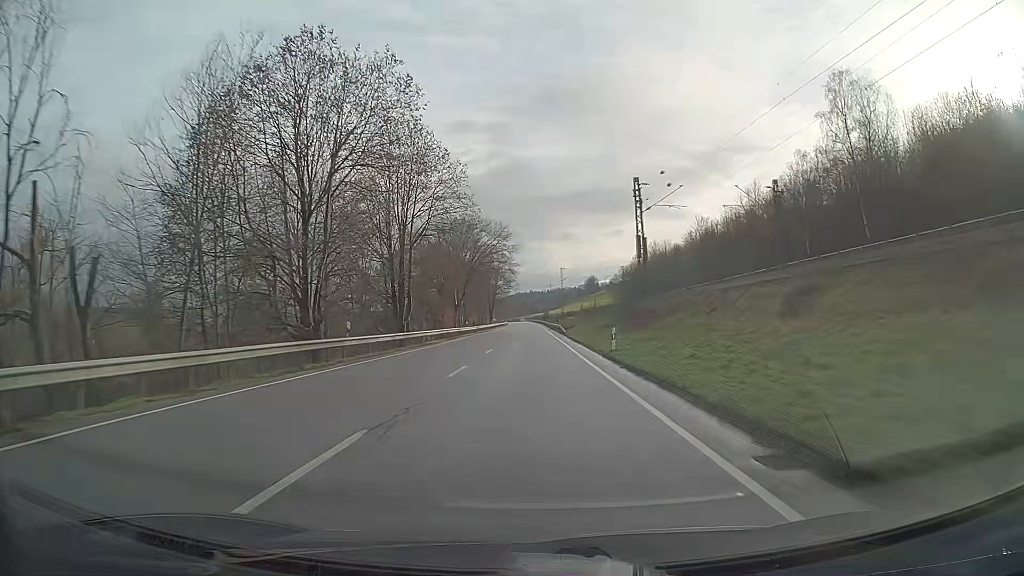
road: primary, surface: asphalt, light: Day
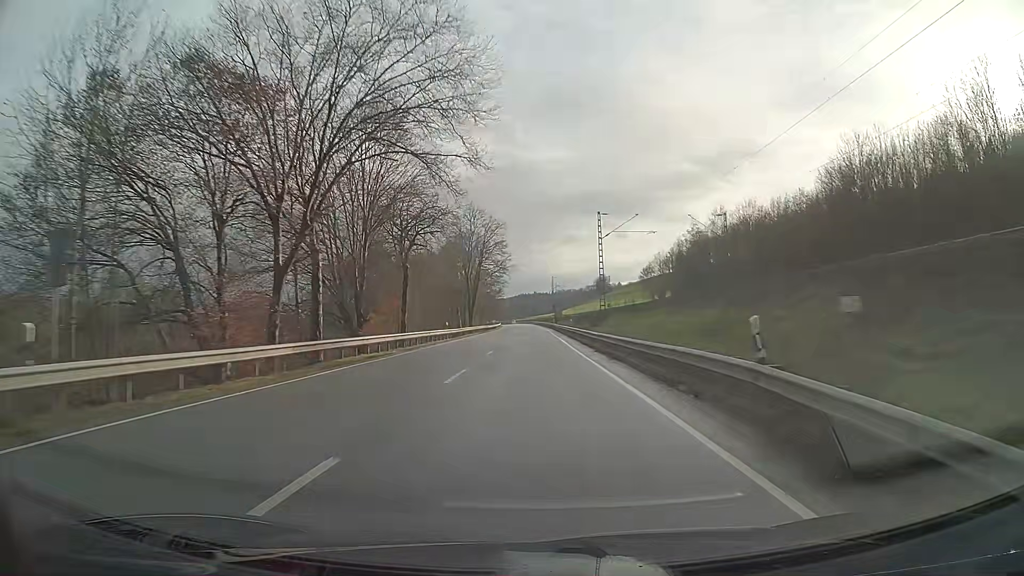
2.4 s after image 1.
(-0.1, +63.1) m; 0°
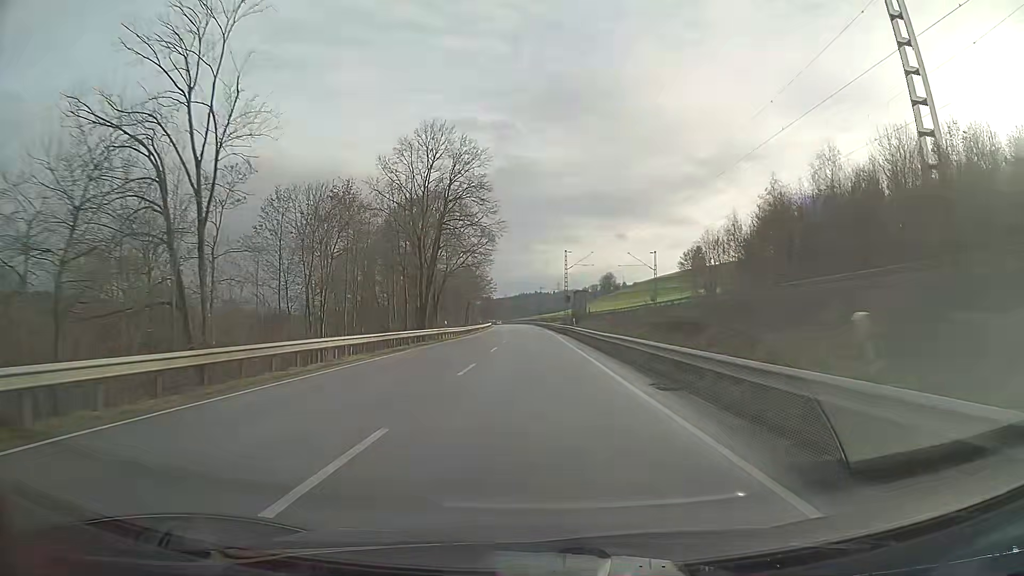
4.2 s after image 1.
(0.0, +47.4) m; 0°
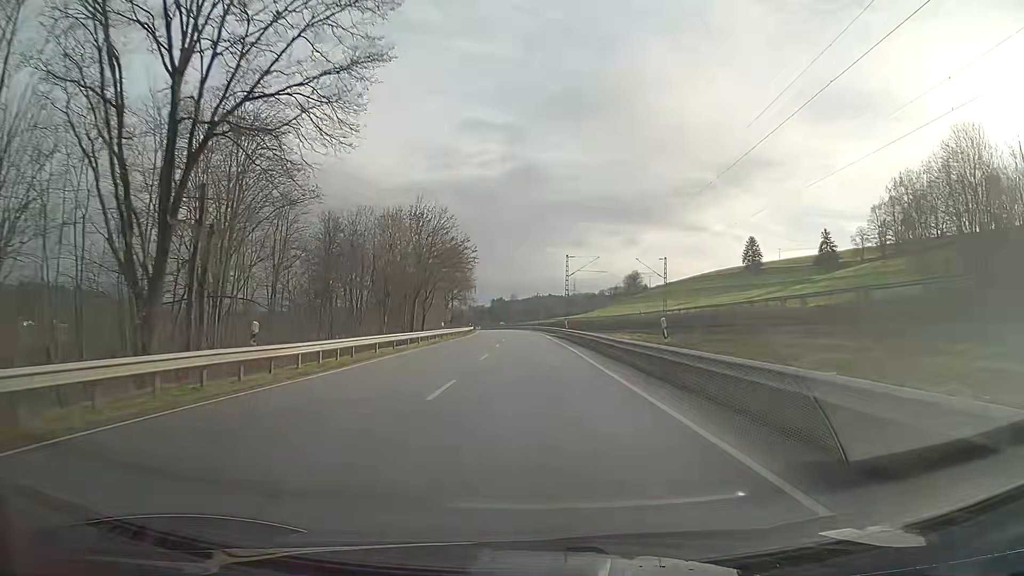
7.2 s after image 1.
(-0.6, +78.9) m; -1°
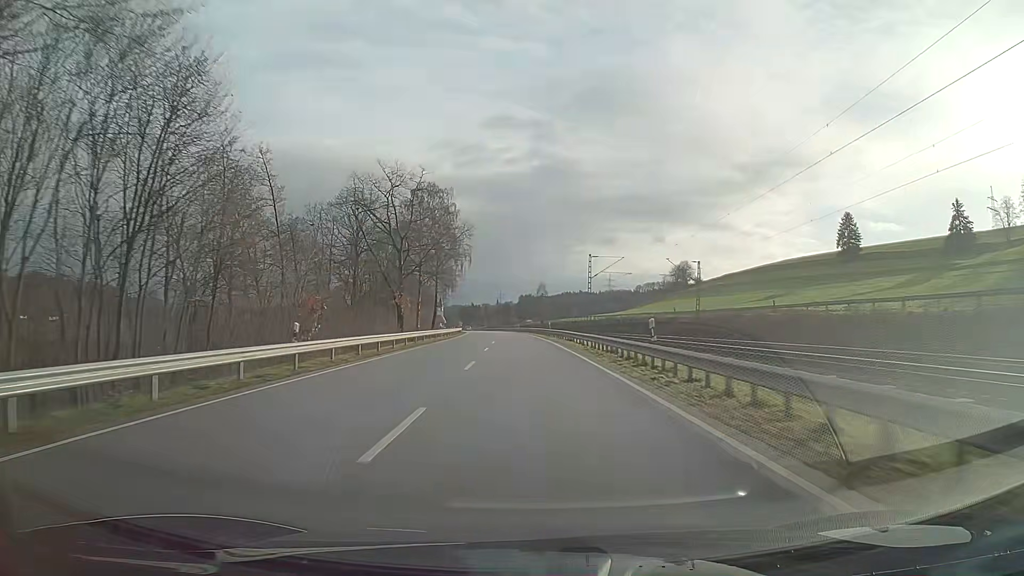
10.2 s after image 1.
(-1.8, +78.9) m; -3°
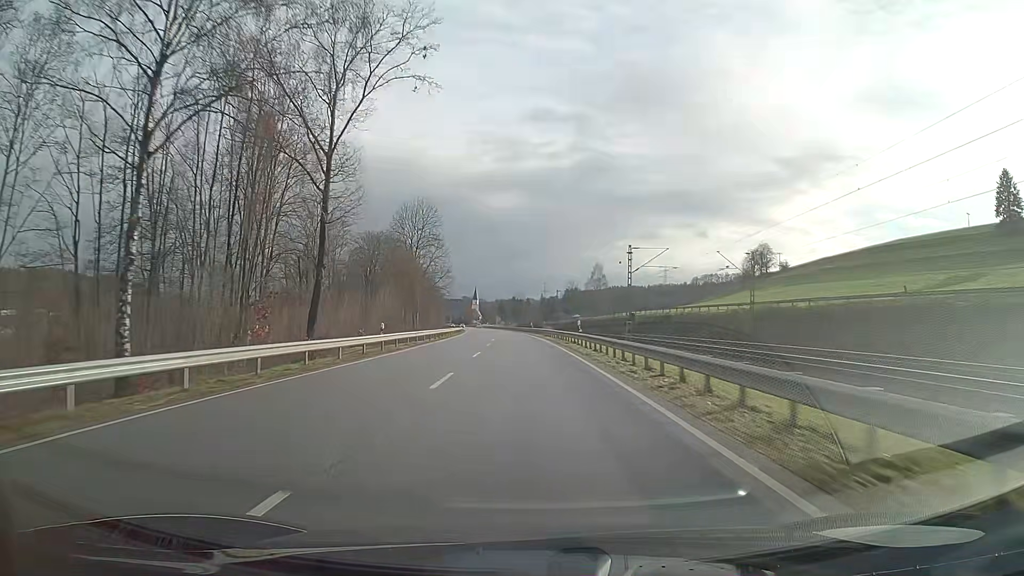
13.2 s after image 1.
(-2.5, +79.2) m; -4°
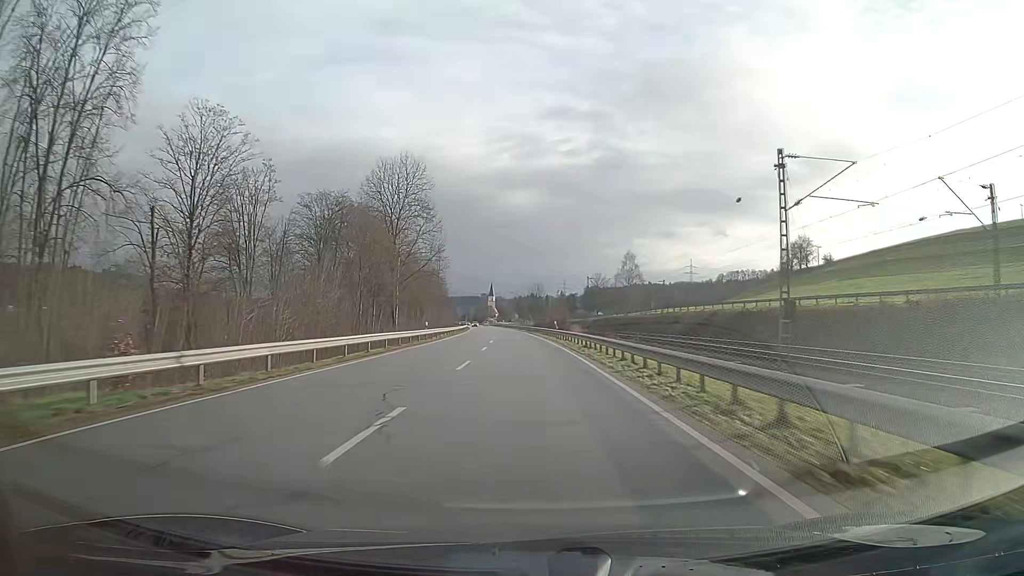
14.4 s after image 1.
(-0.5, +31.7) m; -2°
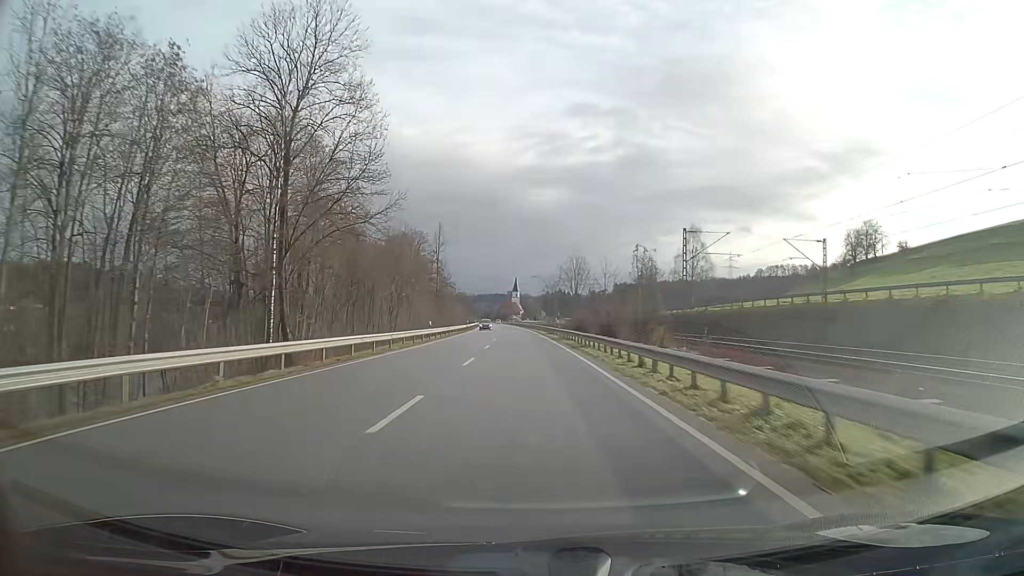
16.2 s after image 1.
(-1.0, +47.6) m; -2°
(0, +10) (0, +20) (0, +30) (0, +40) (-1, +50) (-1, +60) (-1, +70) (-2, +80) (-2, +90) (-3, +100) m
